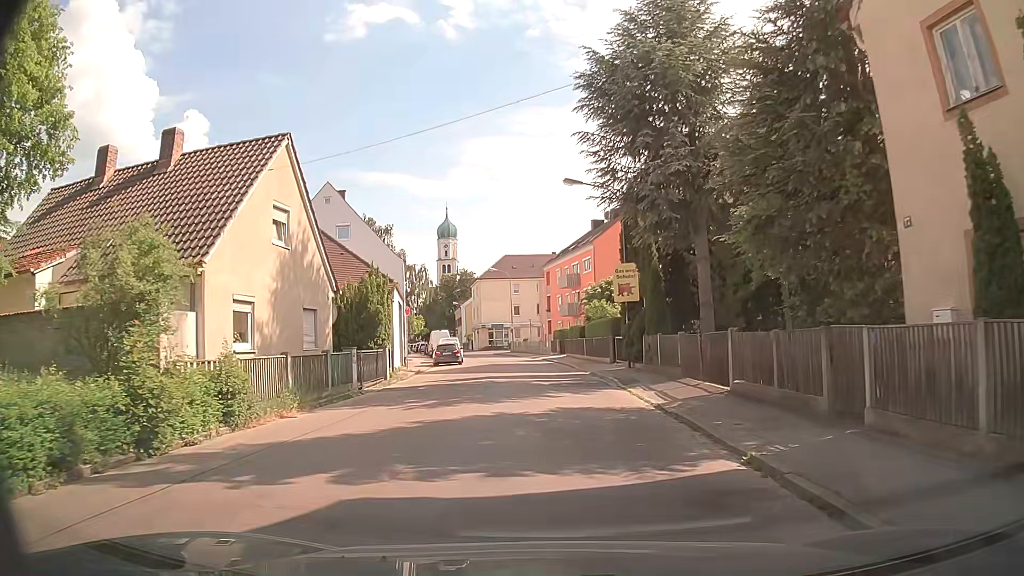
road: tertiary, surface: asphalt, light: Day
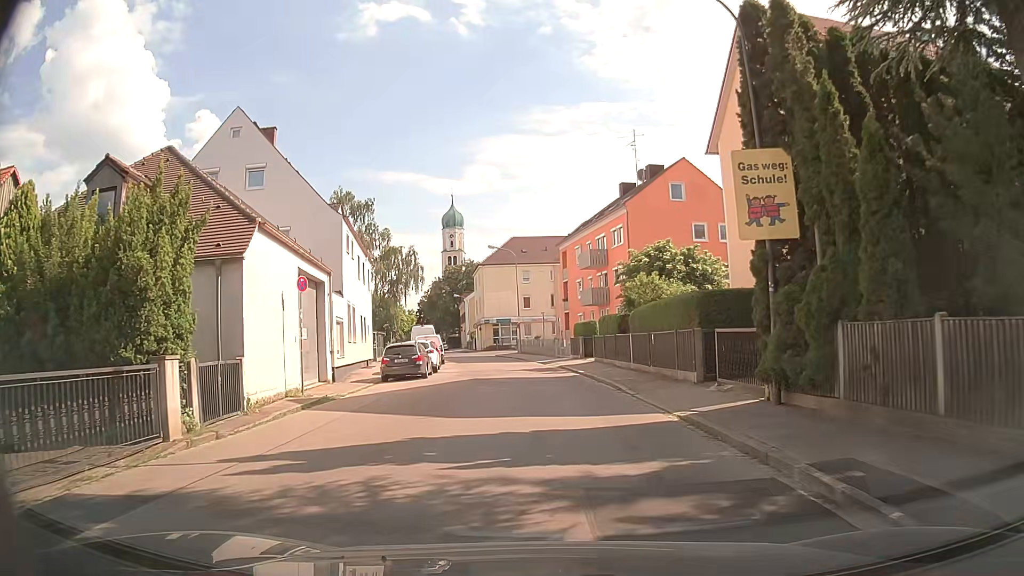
(+0.2, +16.3) m; 0°
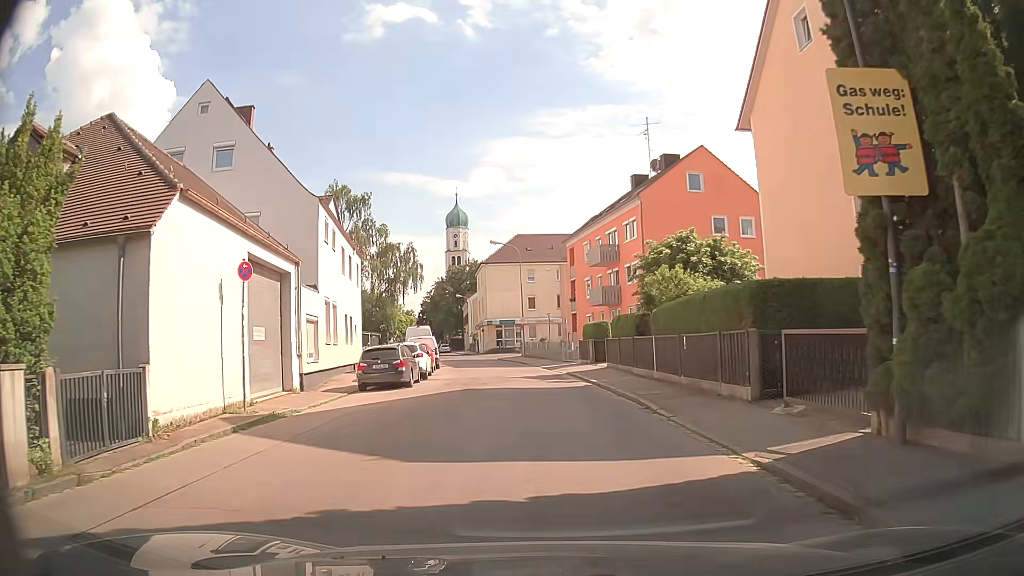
(0.0, +3.9) m; 0°
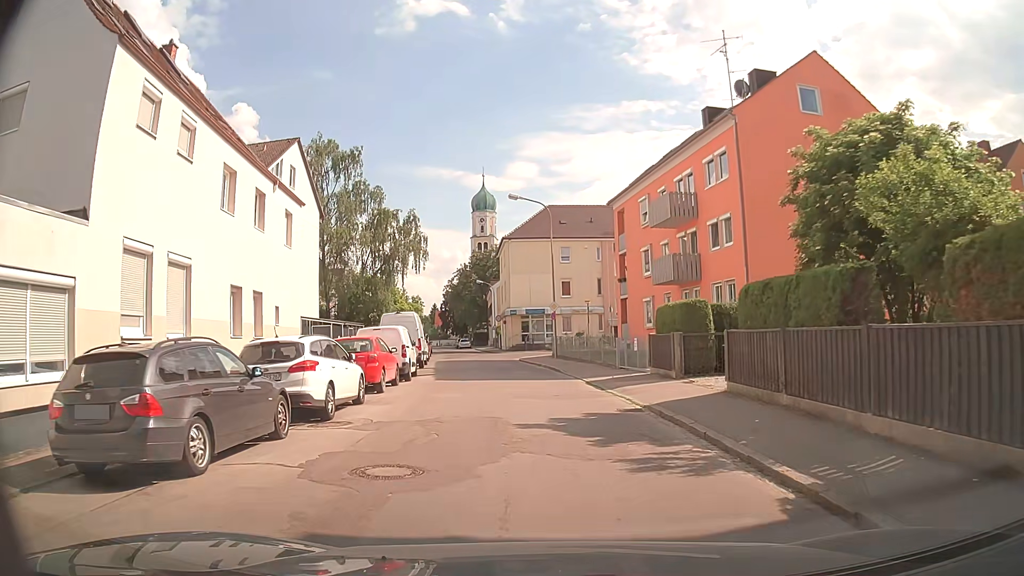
(-0.3, +15.3) m; -5°
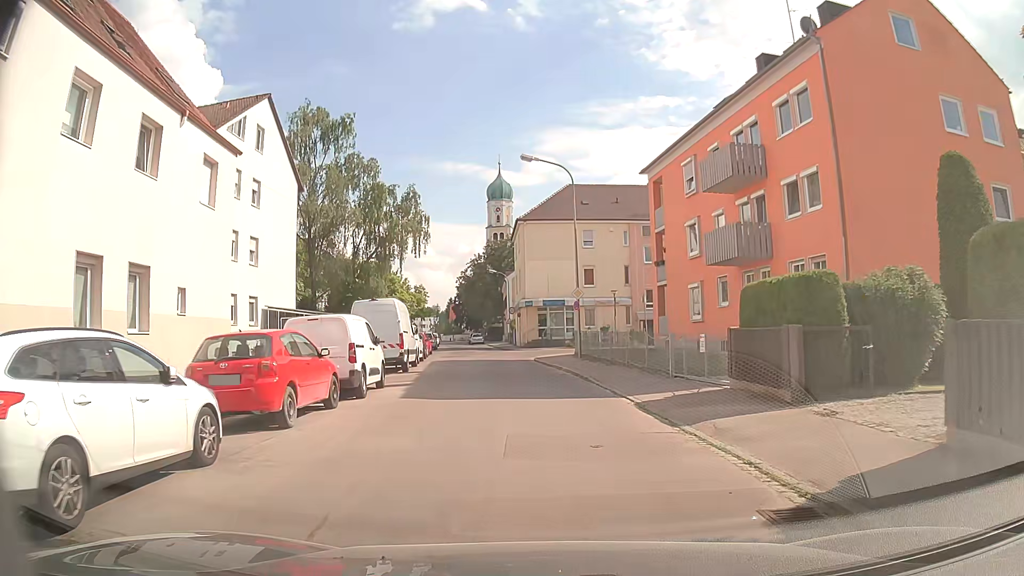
(+0.1, +7.6) m; 0°
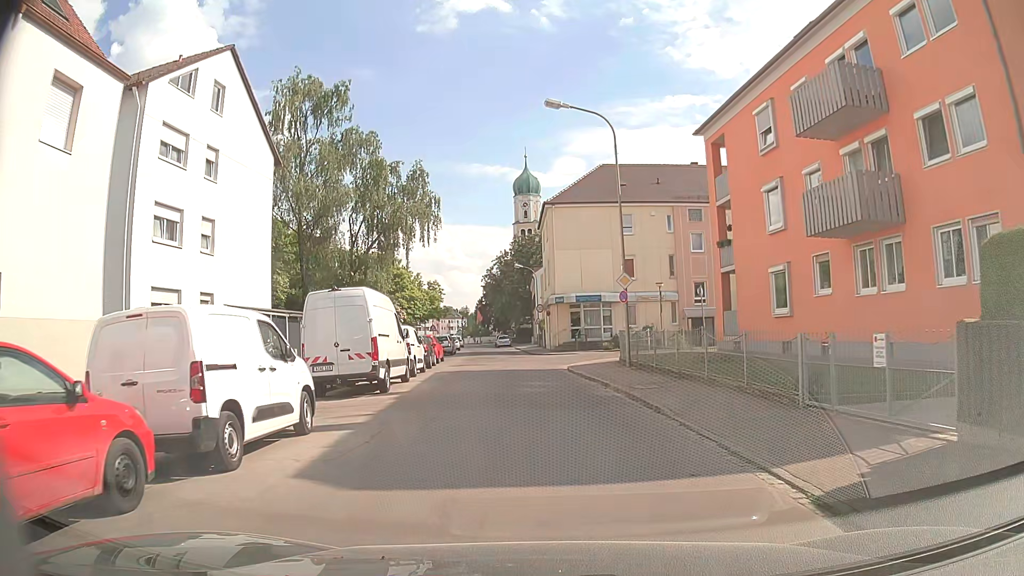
(-0.1, +7.5) m; -2°
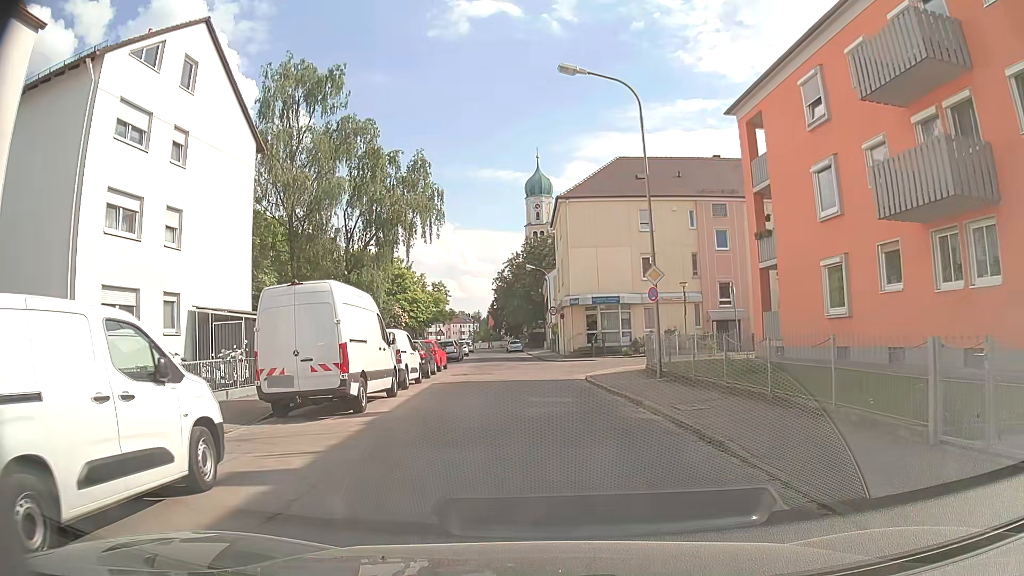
(0.0, +3.6) m; 0°
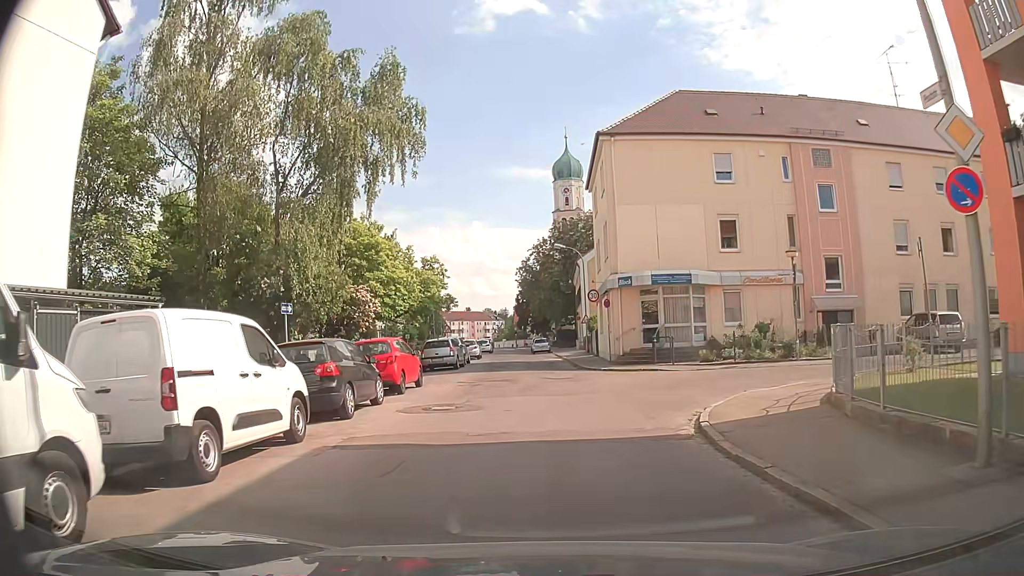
(-0.6, +13.7) m; -4°
